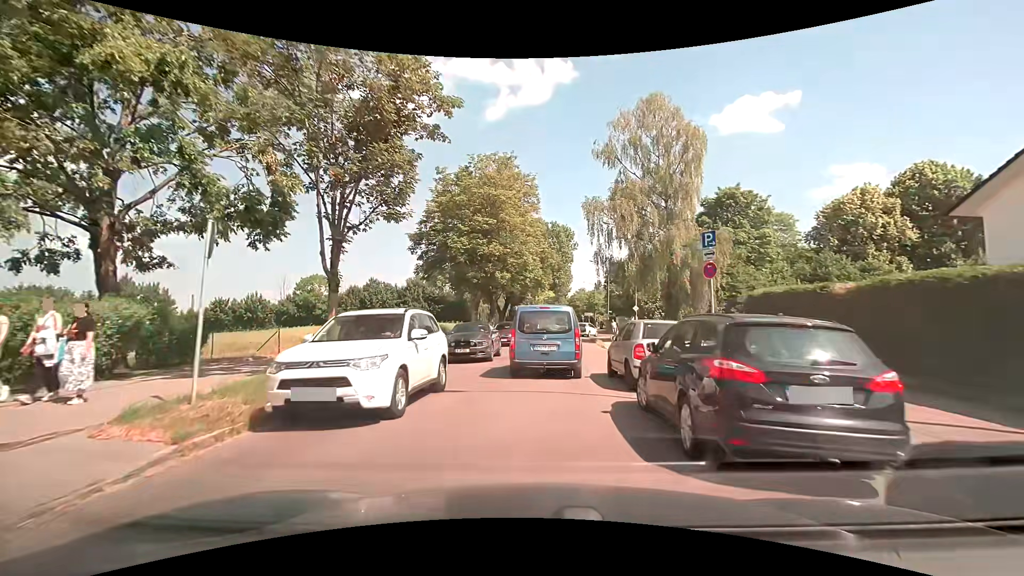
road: tertiary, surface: asphalt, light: Day
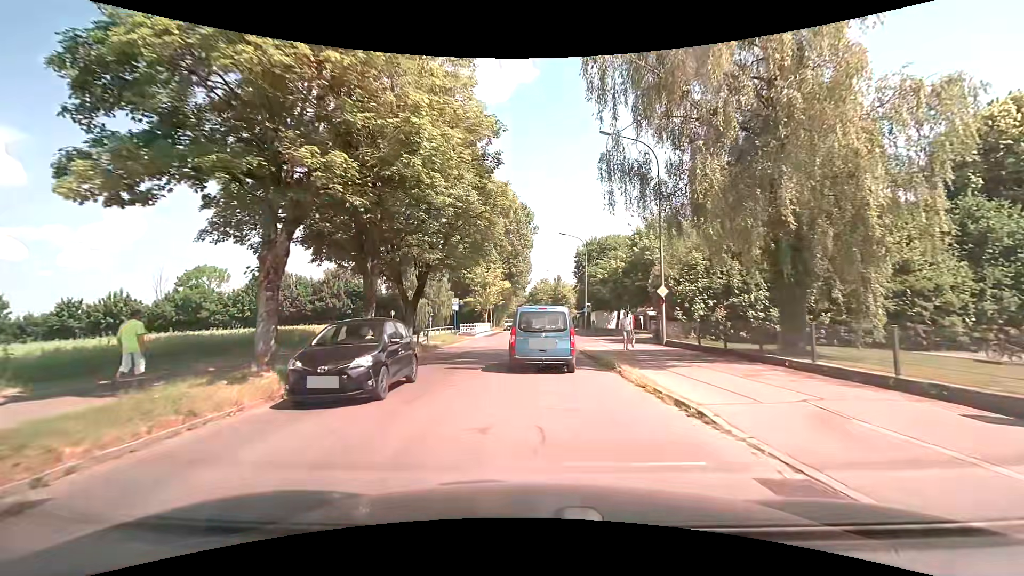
(+0.8, +22.5) m; +5°
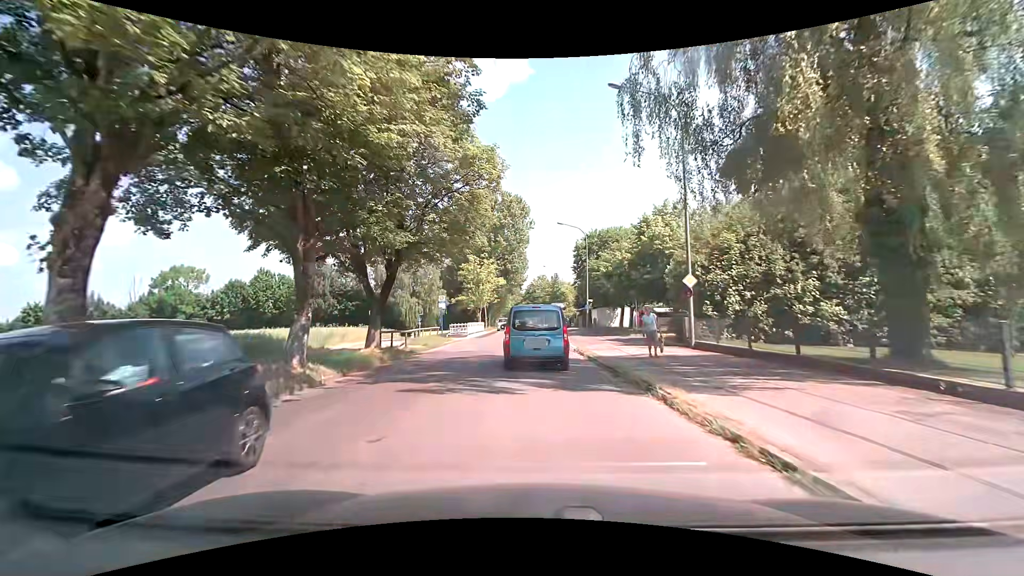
(0.0, +4.8) m; 0°
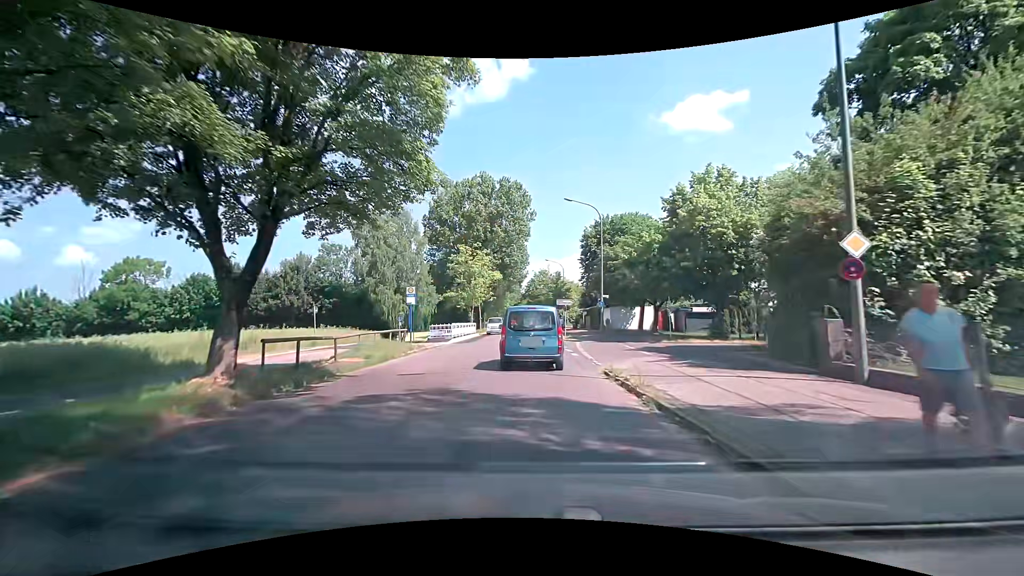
(-0.1, +10.0) m; 0°
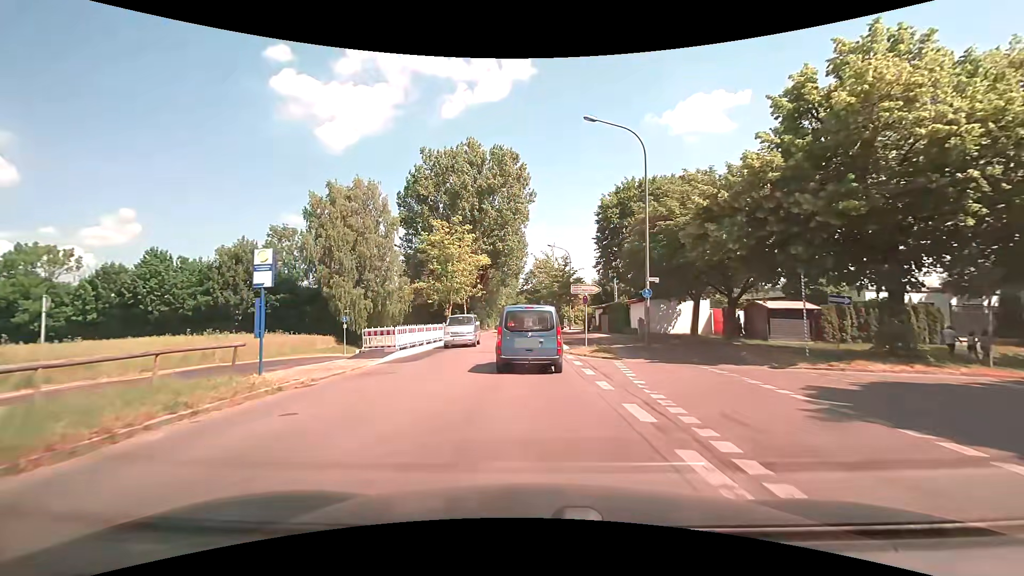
(0.0, +15.7) m; 0°
